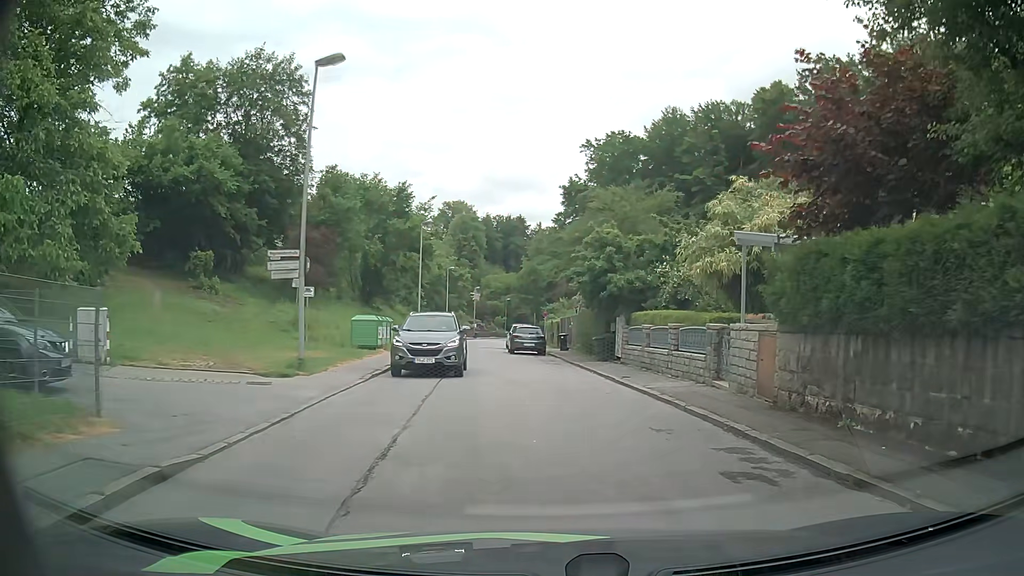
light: Day
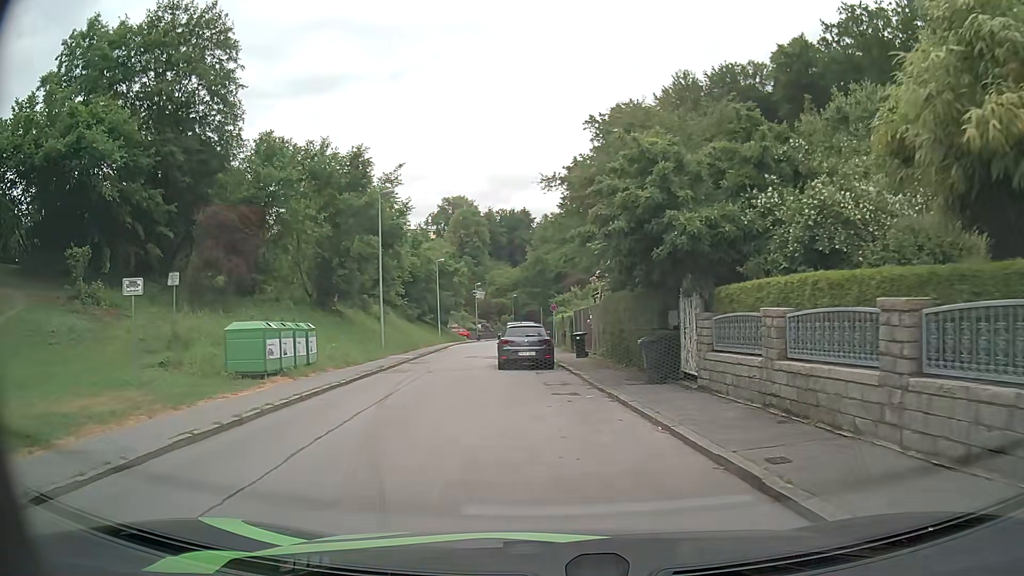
(+0.3, +11.9) m; 0°
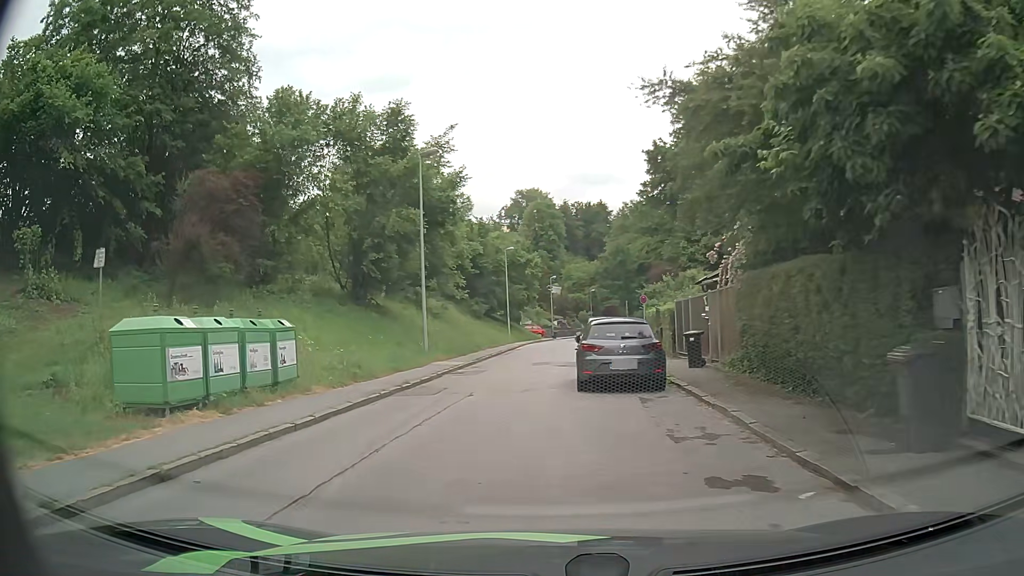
(-0.5, +7.7) m; -7°
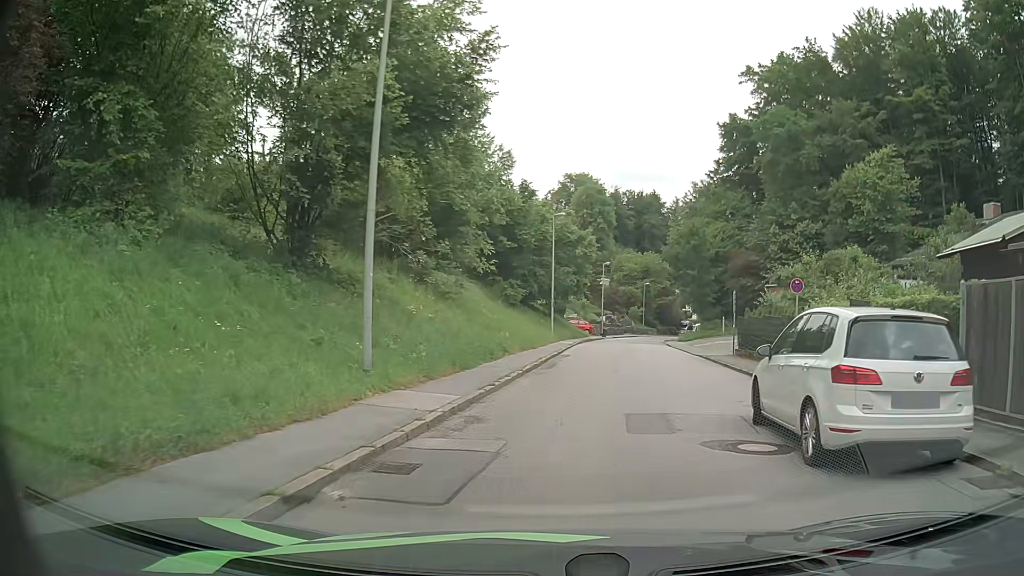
(-1.0, +15.0) m; -3°
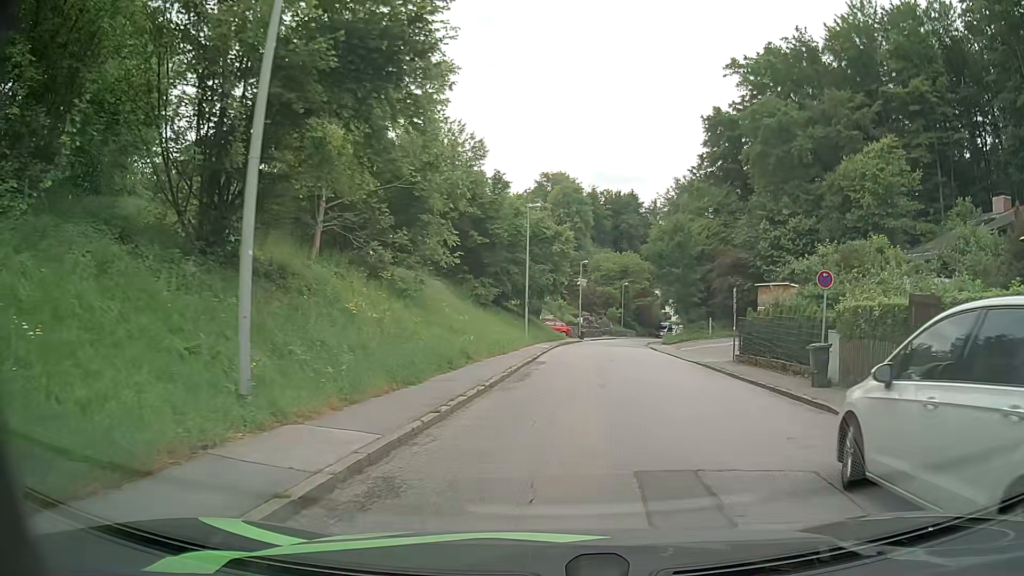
(+0.1, +3.8) m; +2°
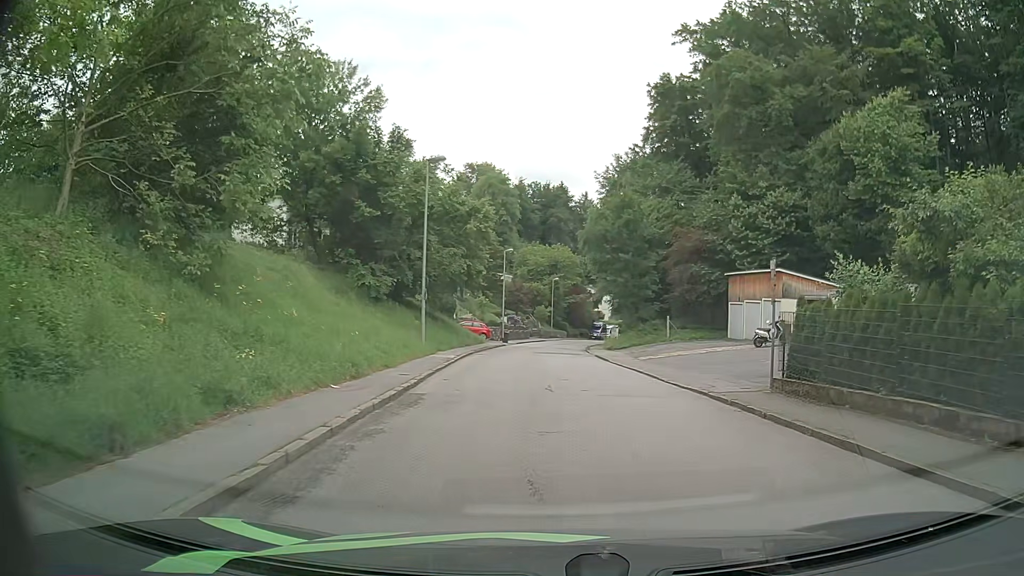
(+0.7, +11.5) m; +6°
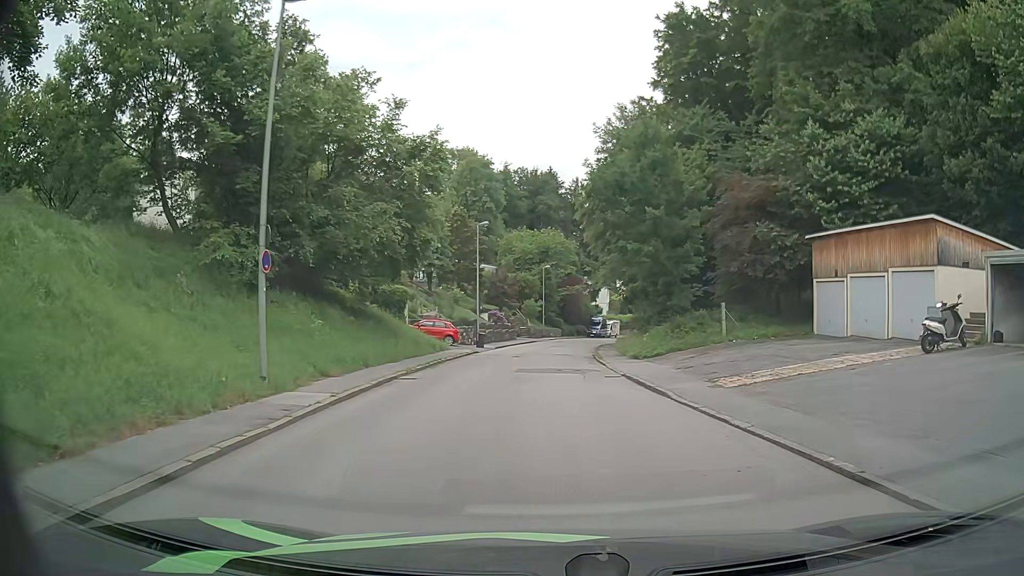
(+0.2, +15.3) m; +1°
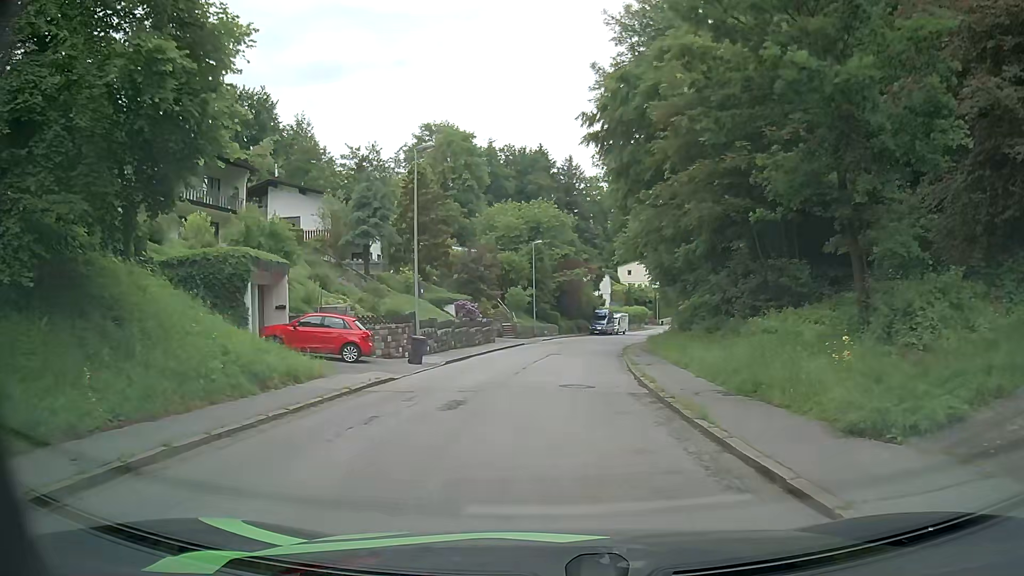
(0.0, +19.6) m; 0°
(0, +10) (+1, +20) (+1, +30) (+3, +40) (+5, +50) (+7, +59) (+11, +69) (+15, +78) (+21, +86) (+28, +93) m
